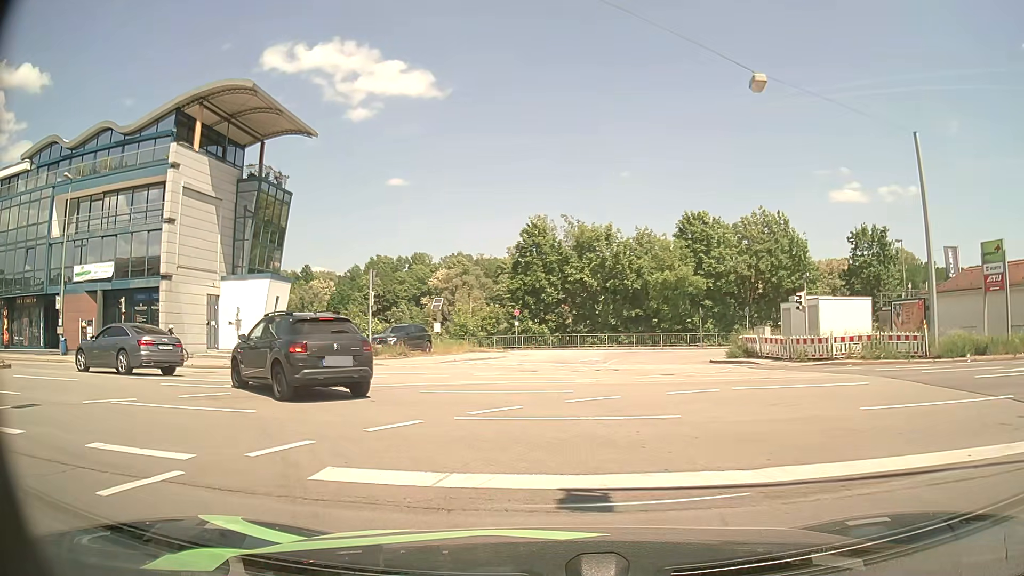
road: tertiary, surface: asphalt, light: Day
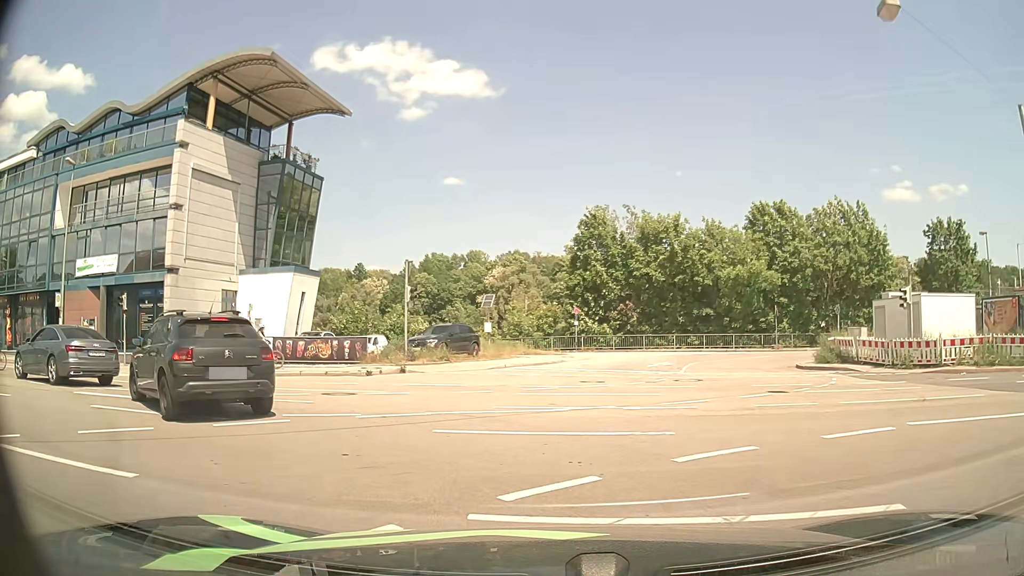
(-0.2, +4.7) m; -6°
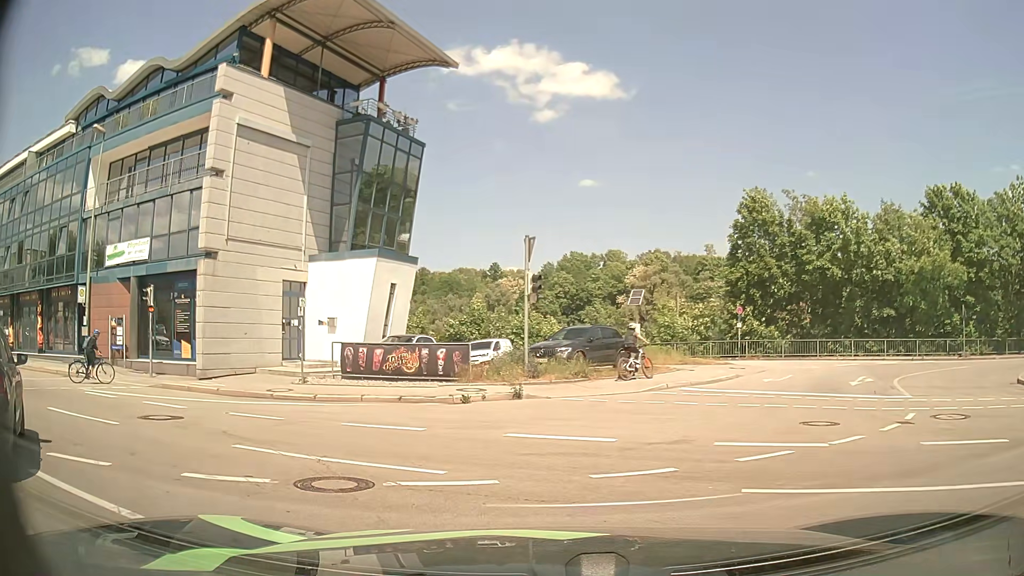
(-0.7, +8.2) m; -10°
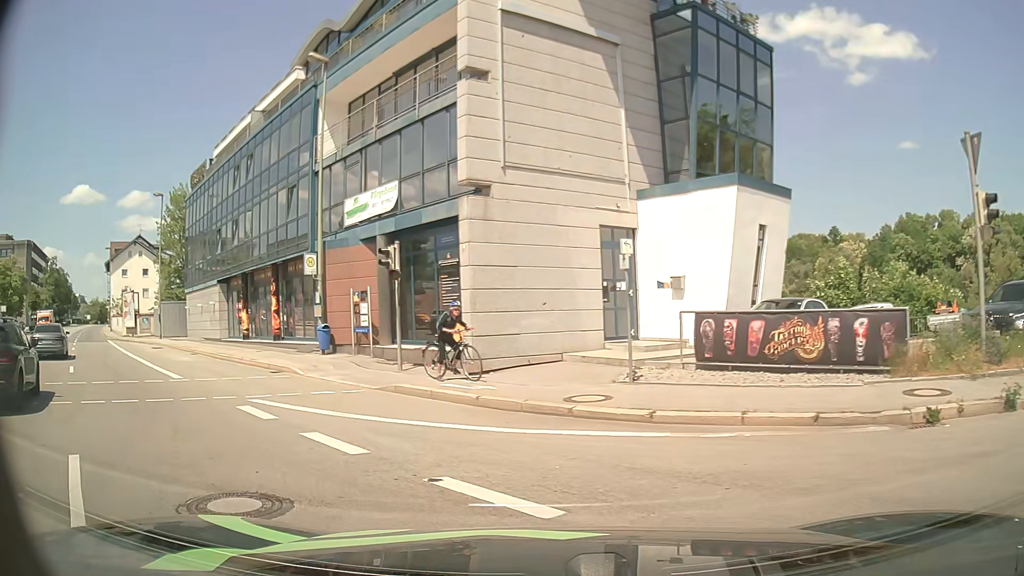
(-1.7, +7.8) m; -29°
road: primary
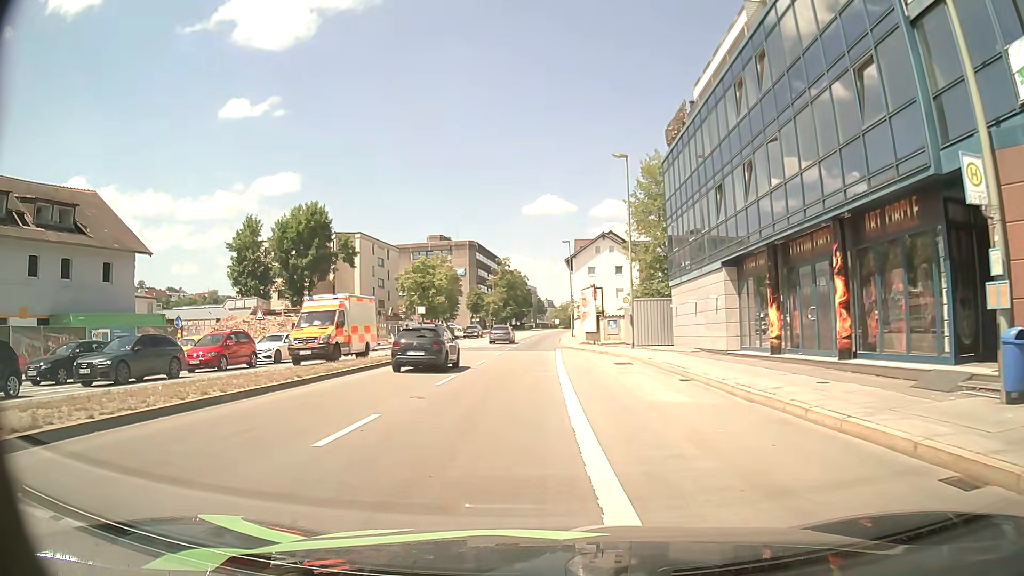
(-6.0, +12.3) m; -43°
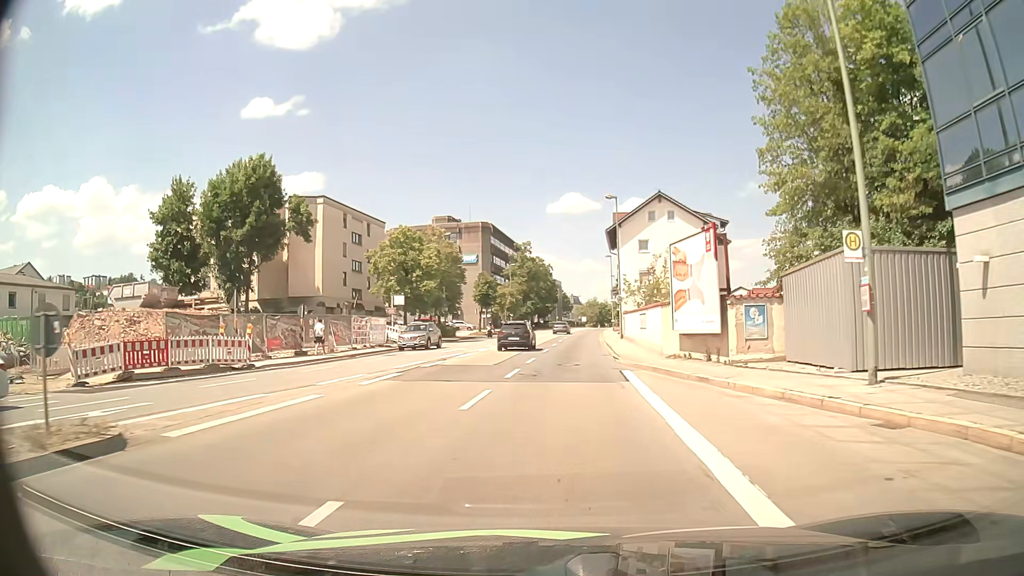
(-0.7, +23.9) m; -1°
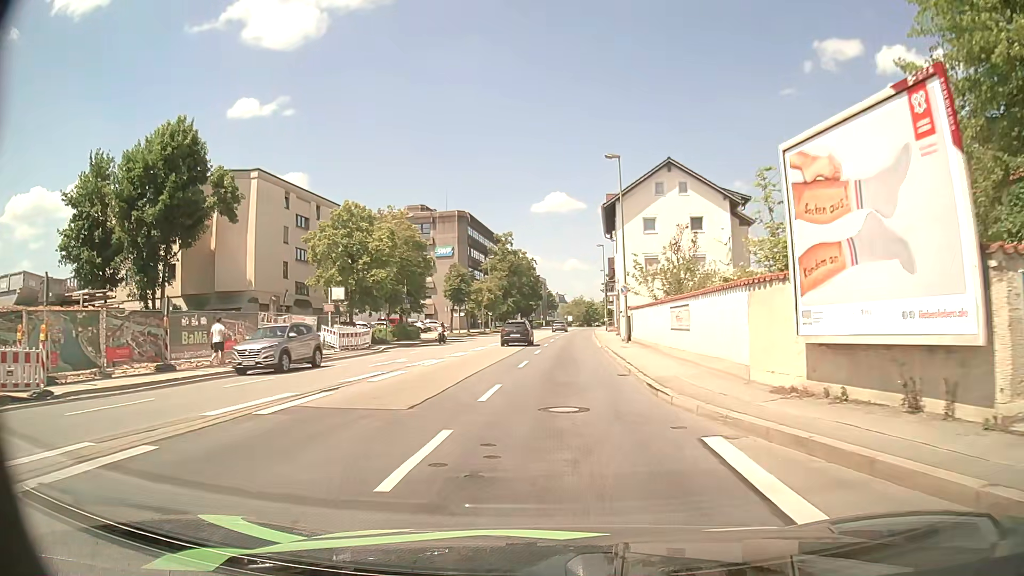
(+0.1, +11.8) m; +1°
